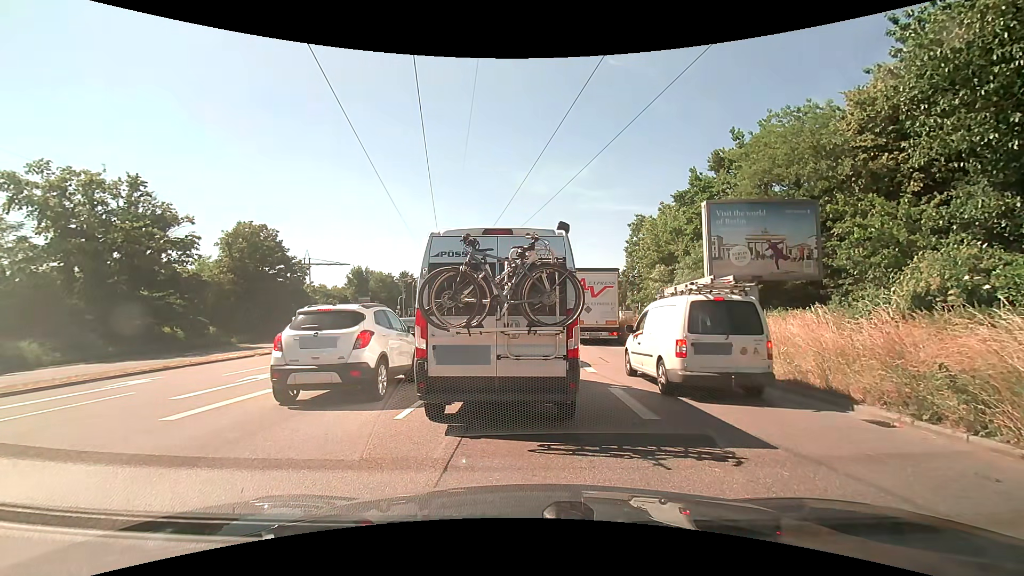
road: primary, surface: asphalt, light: Day
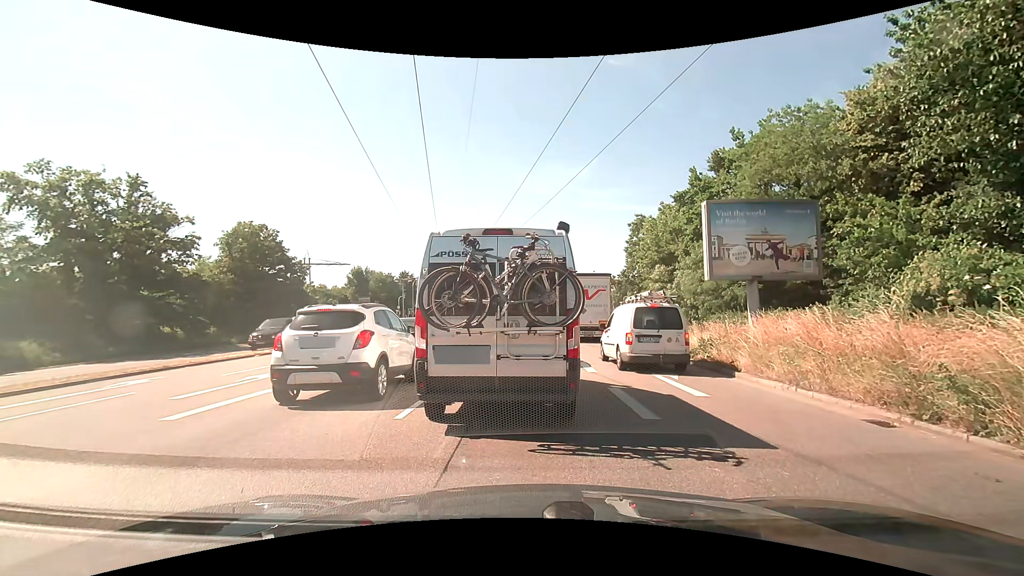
(0.0, 0.0) m; 0°
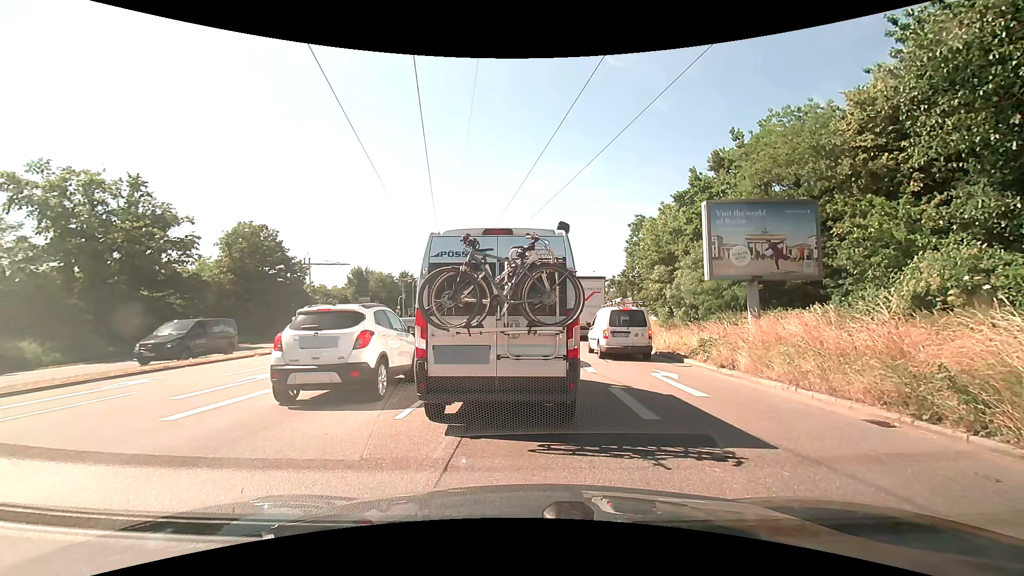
(0.0, 0.0) m; 0°
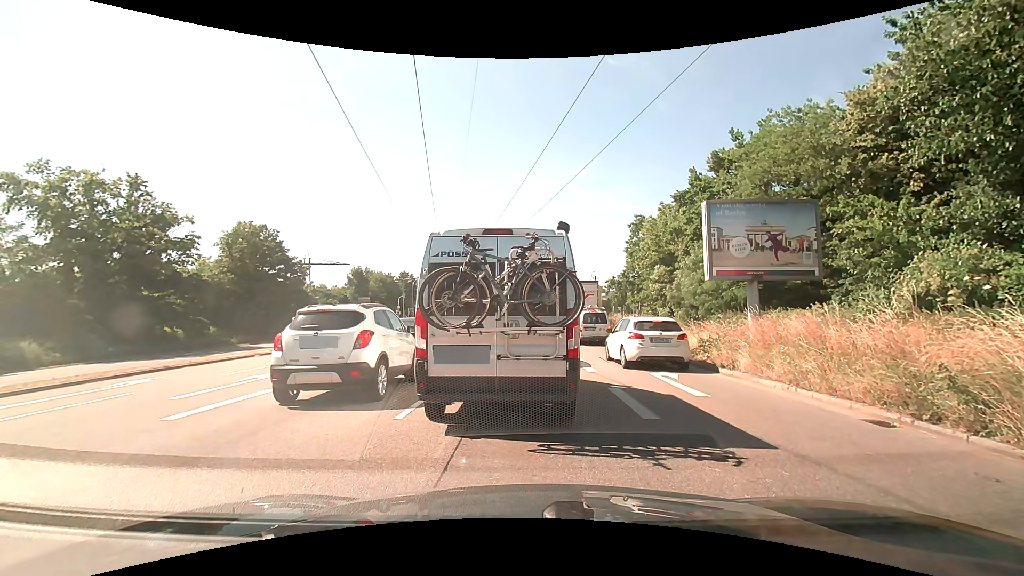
(0.0, 0.0) m; 0°
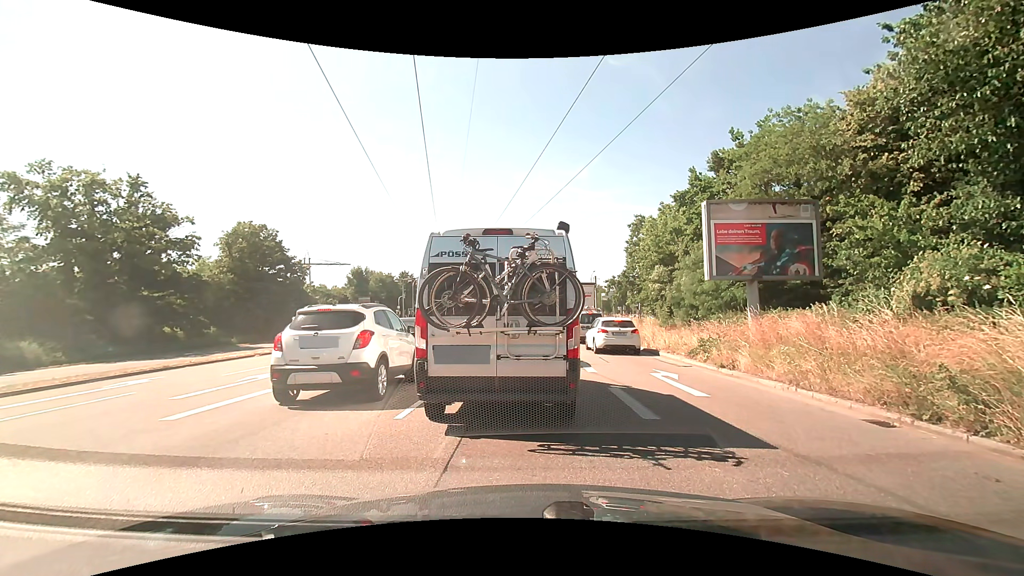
(0.0, 0.0) m; 0°
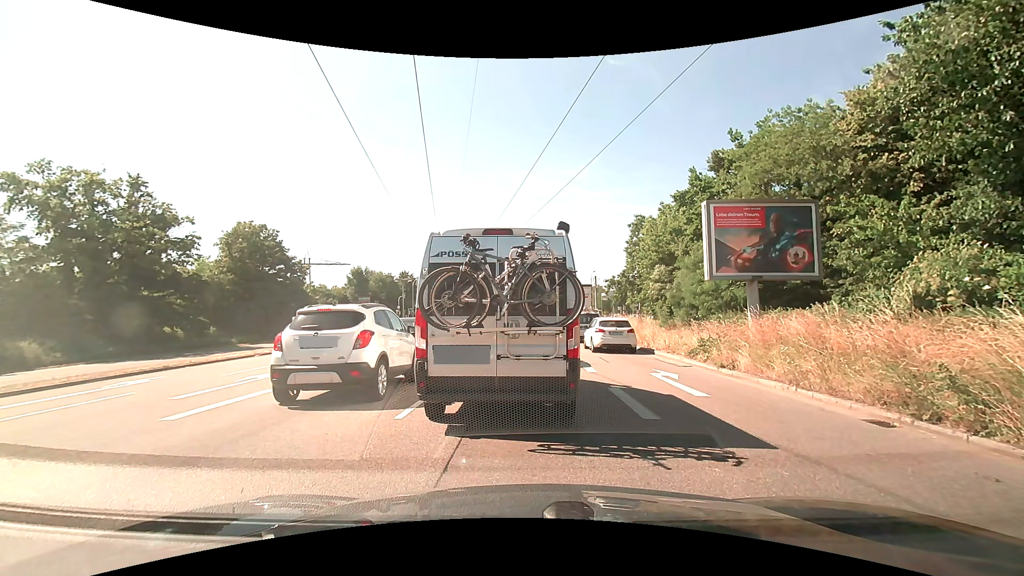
(0.0, 0.0) m; 0°
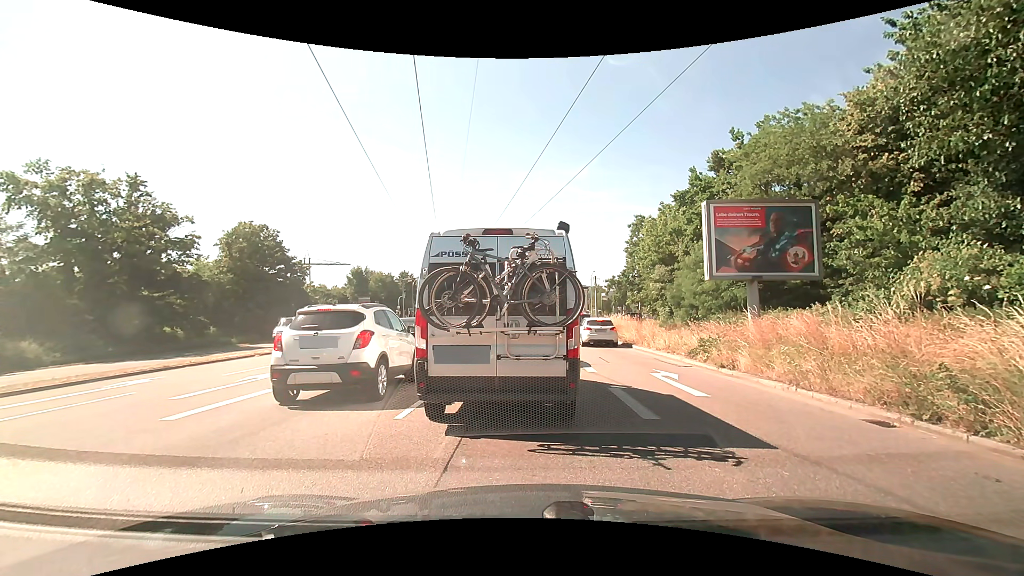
(0.0, 0.0) m; 0°
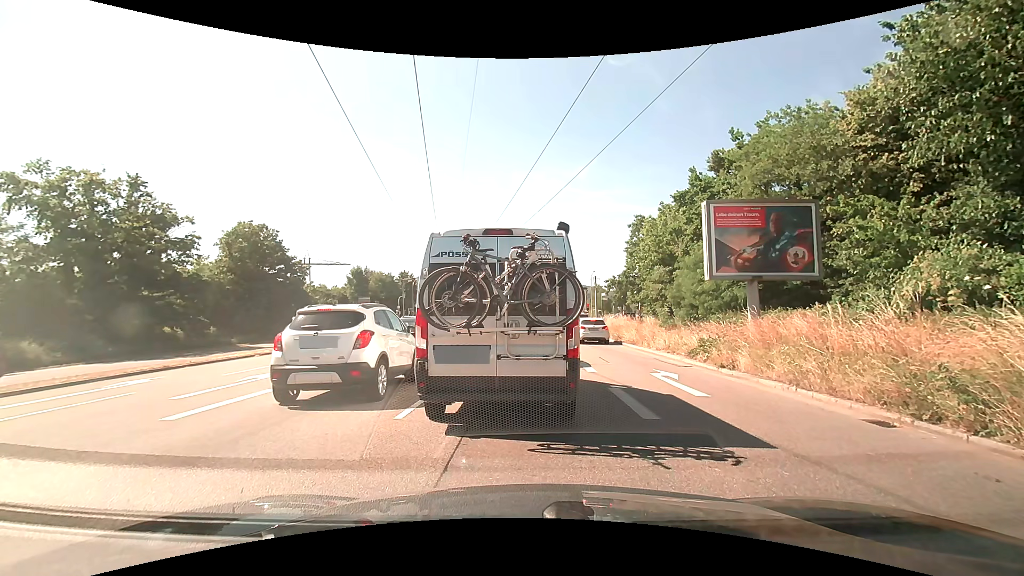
(0.0, 0.0) m; 0°
